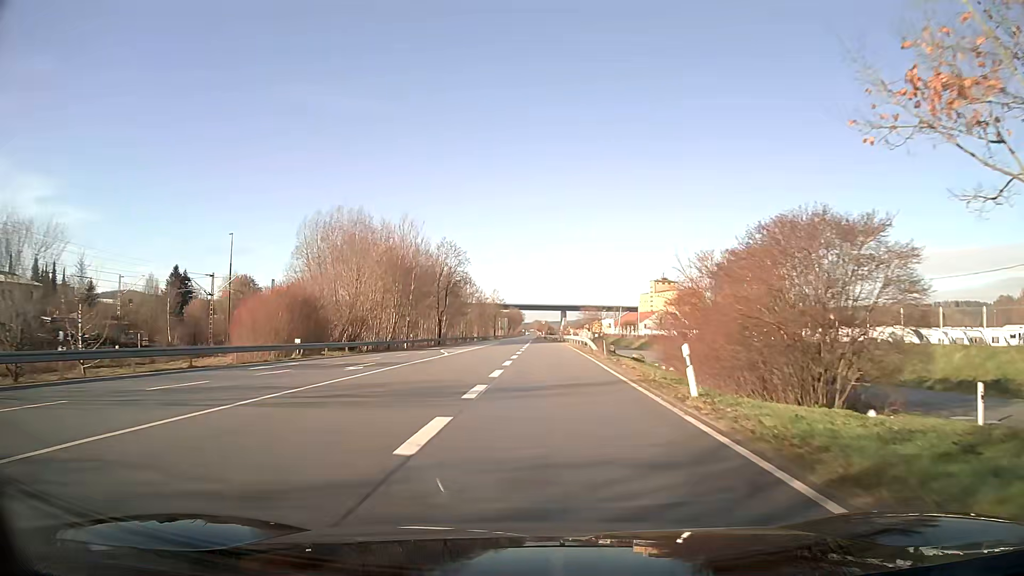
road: unclassified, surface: asphalt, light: Day
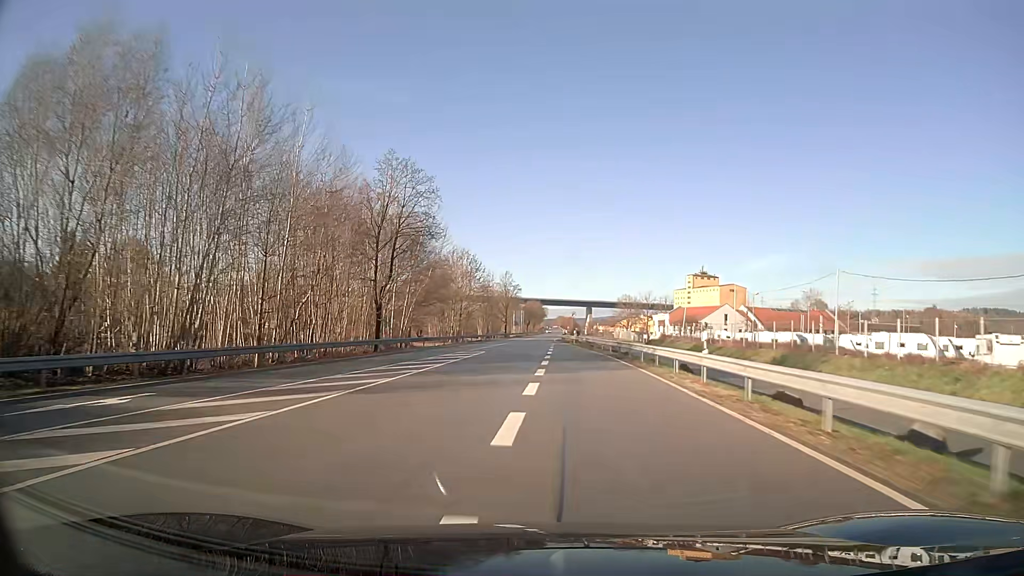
(-0.3, +48.5) m; -2°
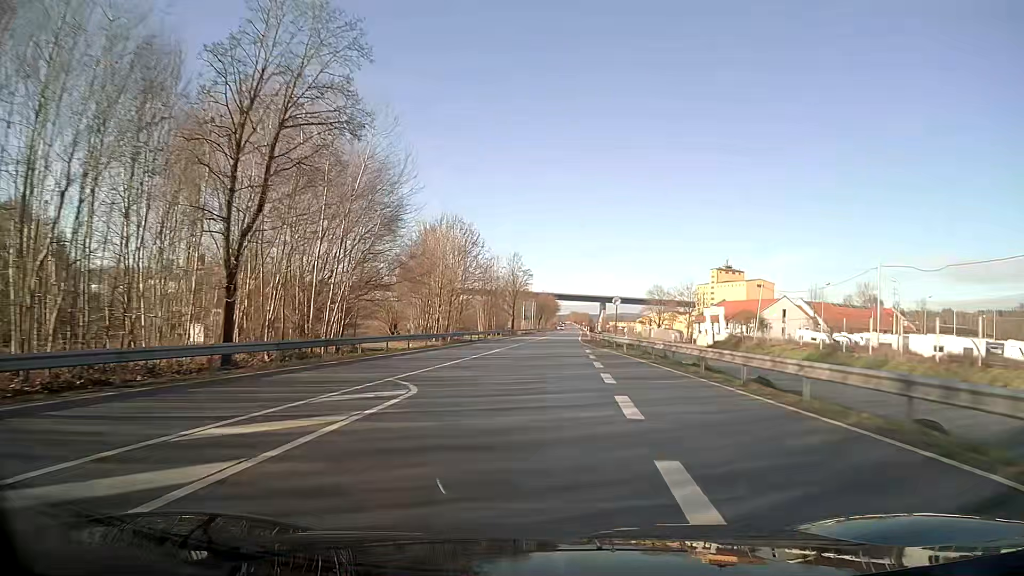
(-0.3, +28.5) m; -1°
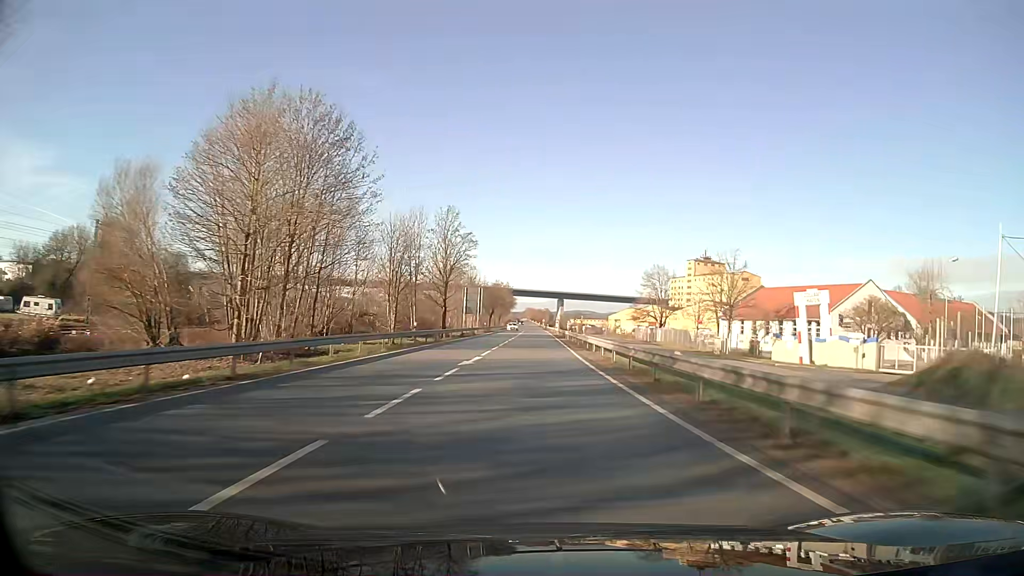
(+1.3, +44.9) m; +3°
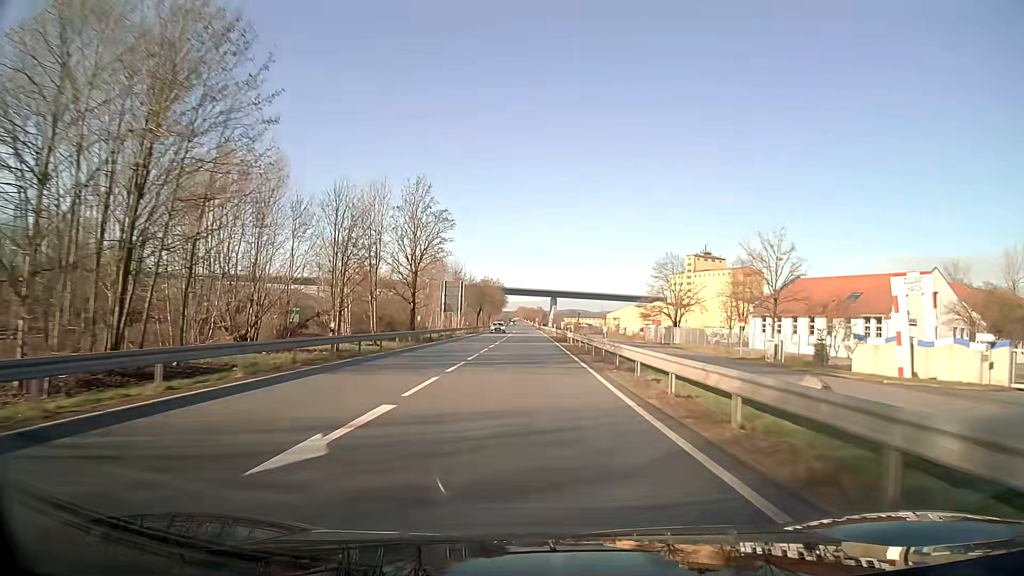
(+0.1, +15.5) m; +1°
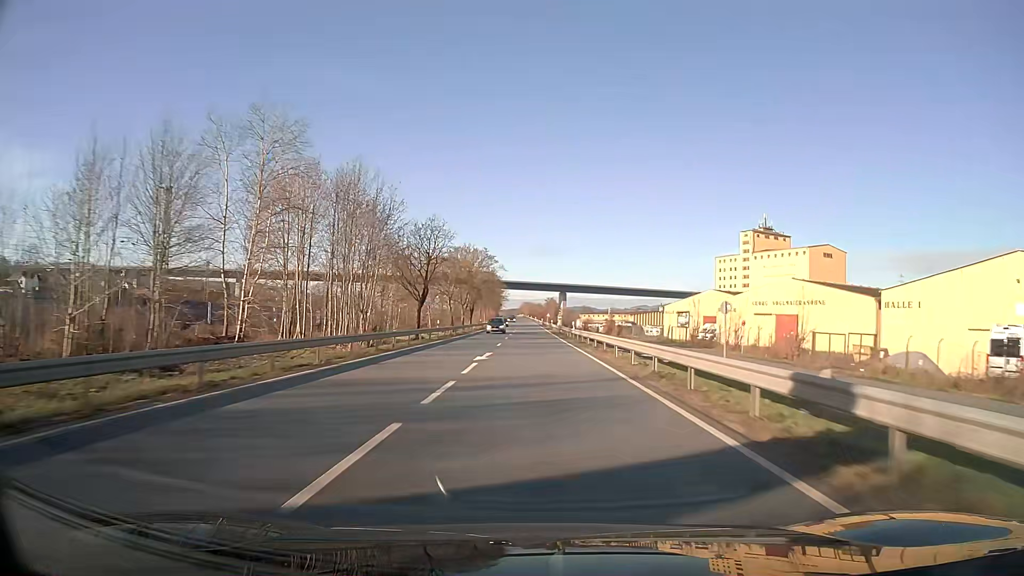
(-0.8, +80.0) m; -1°
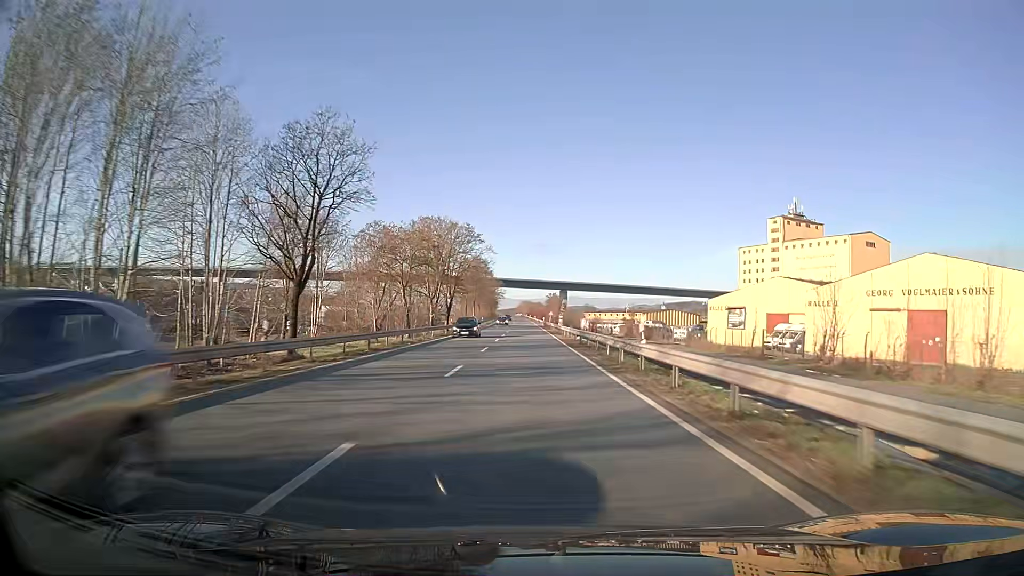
(0.0, +32.0) m; 0°
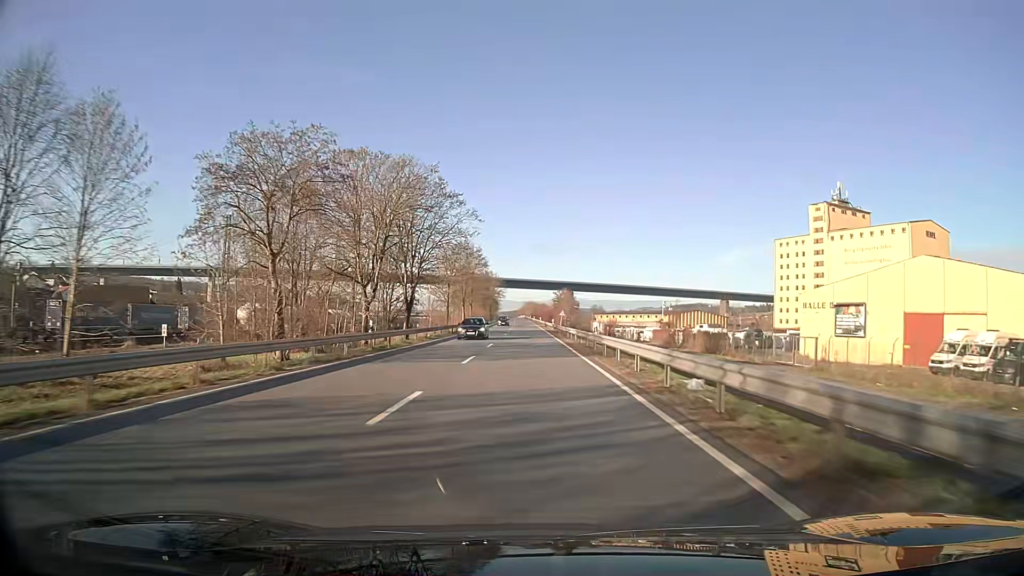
(-0.1, +31.9) m; 0°
